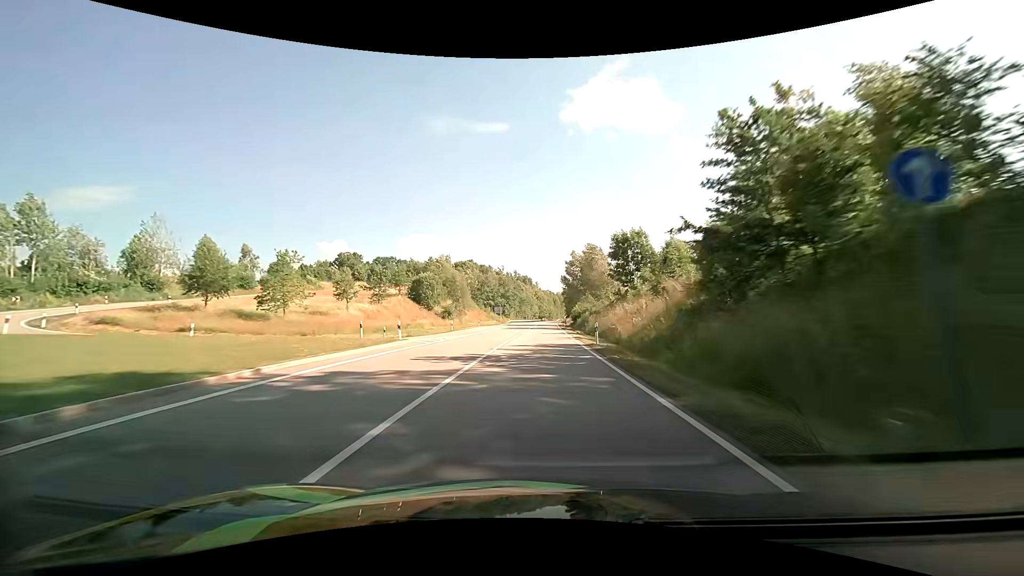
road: primary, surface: asphalt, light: Day
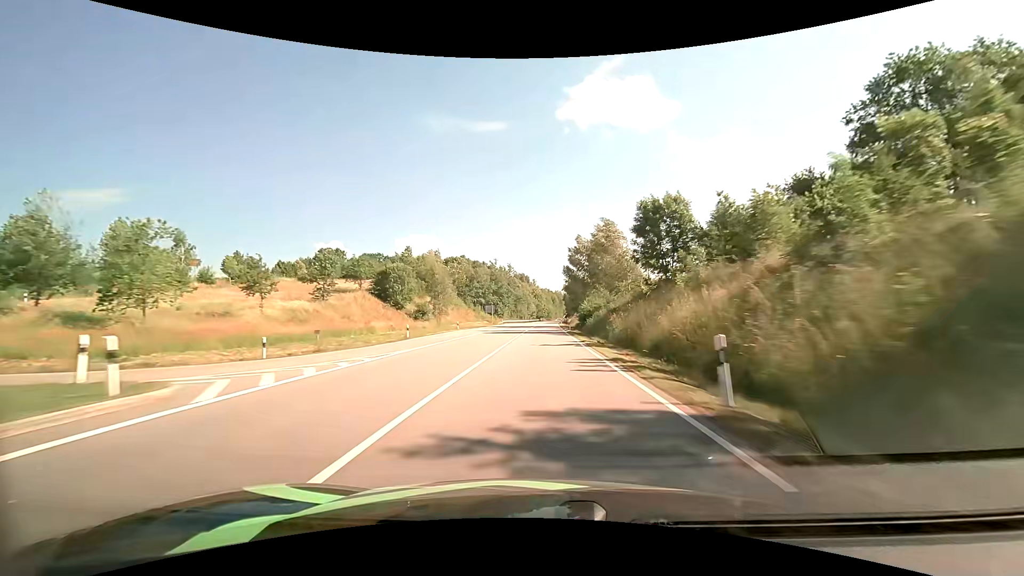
(0.0, +17.8) m; 0°
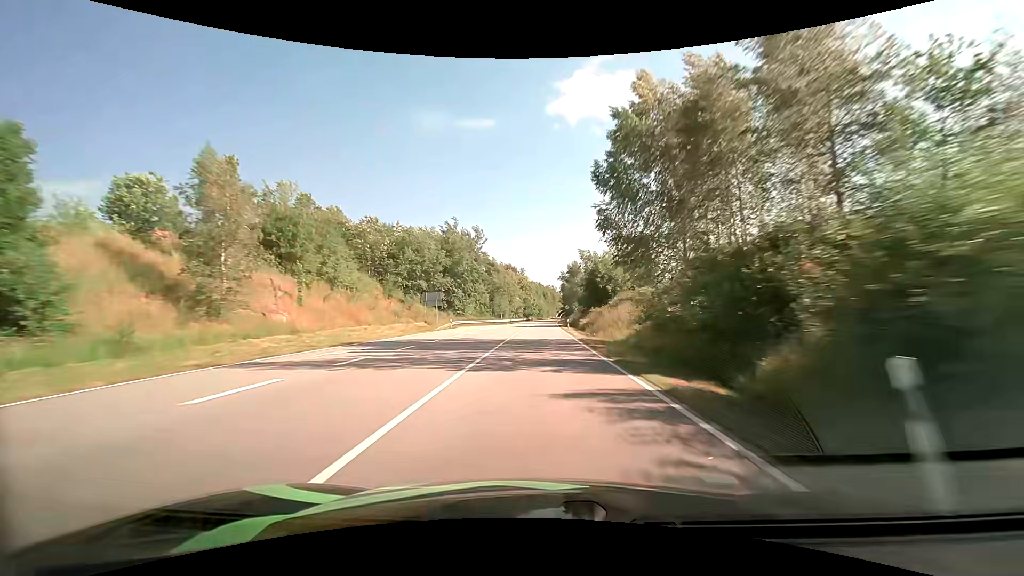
(+0.4, +53.3) m; +1°
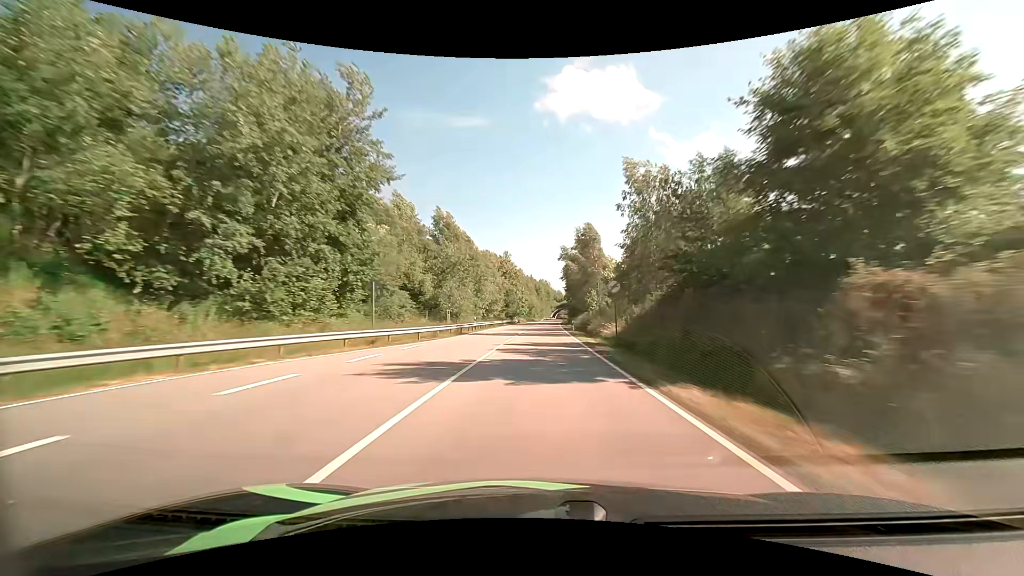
(+0.2, +53.0) m; +1°
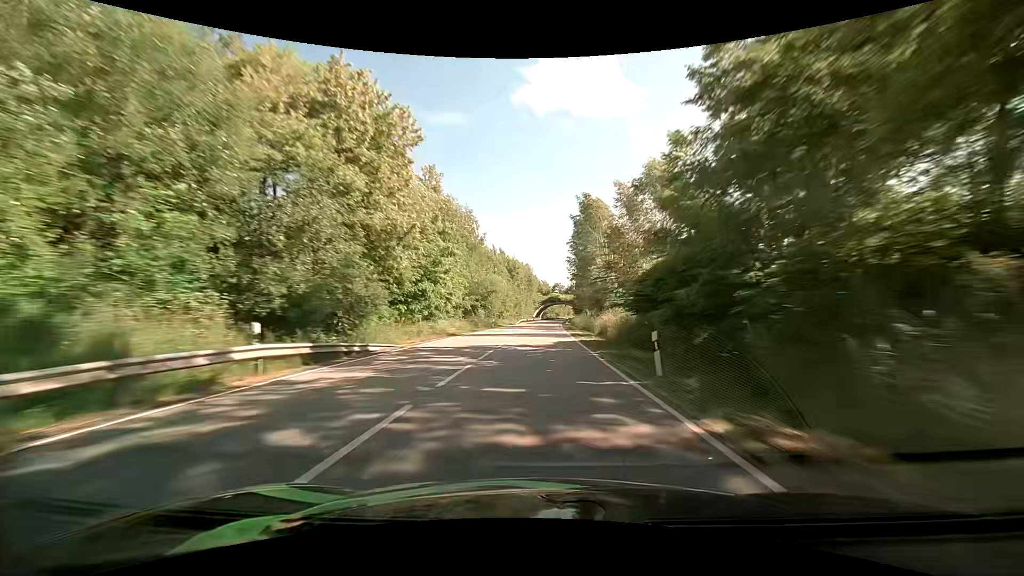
(+1.7, +88.7) m; +2°
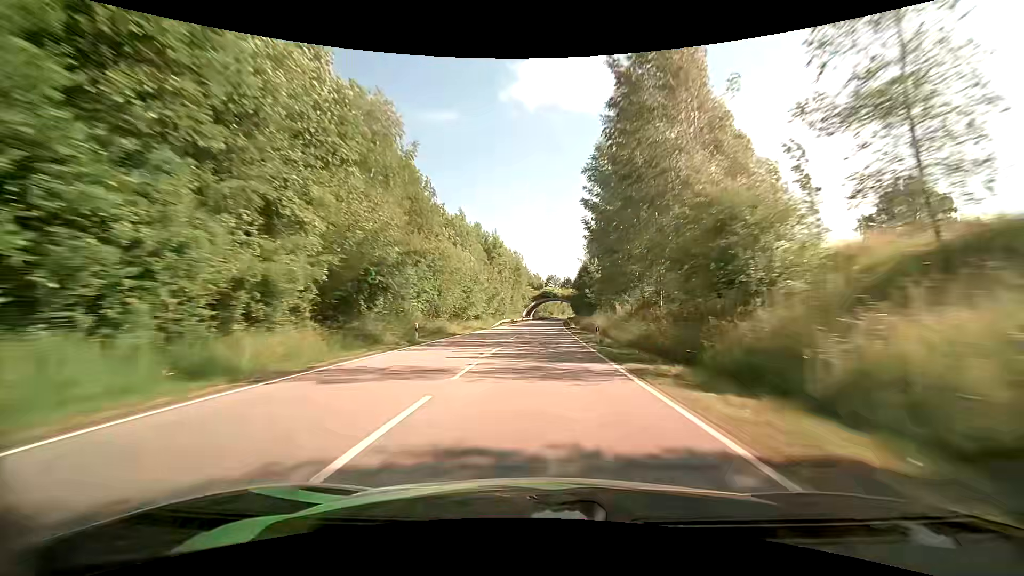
(+0.4, +35.8) m; +1°
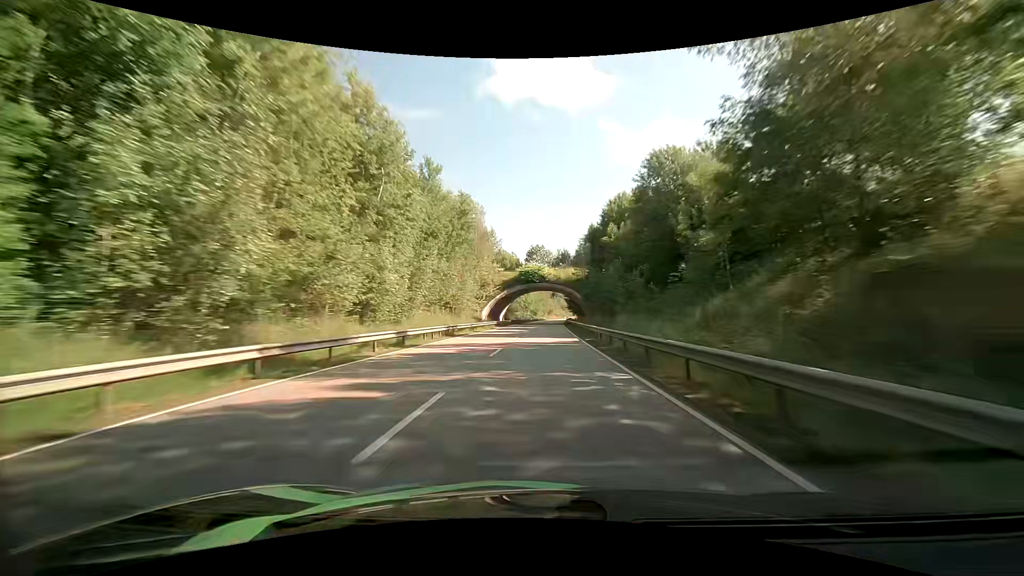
(+1.1, +72.0) m; +2°
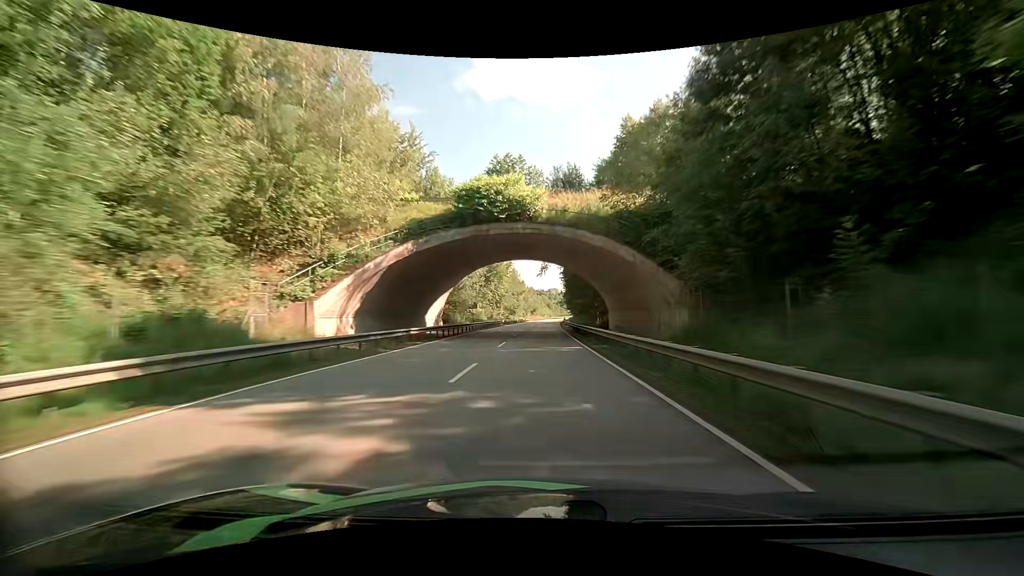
(+0.9, +54.5) m; +2°
(0, +10) (0, +20) (0, +30) (+1, +40) (+1, +50) (+1, +60) (+1, +70) (+2, +80) (+2, +90) (+2, +100) m
